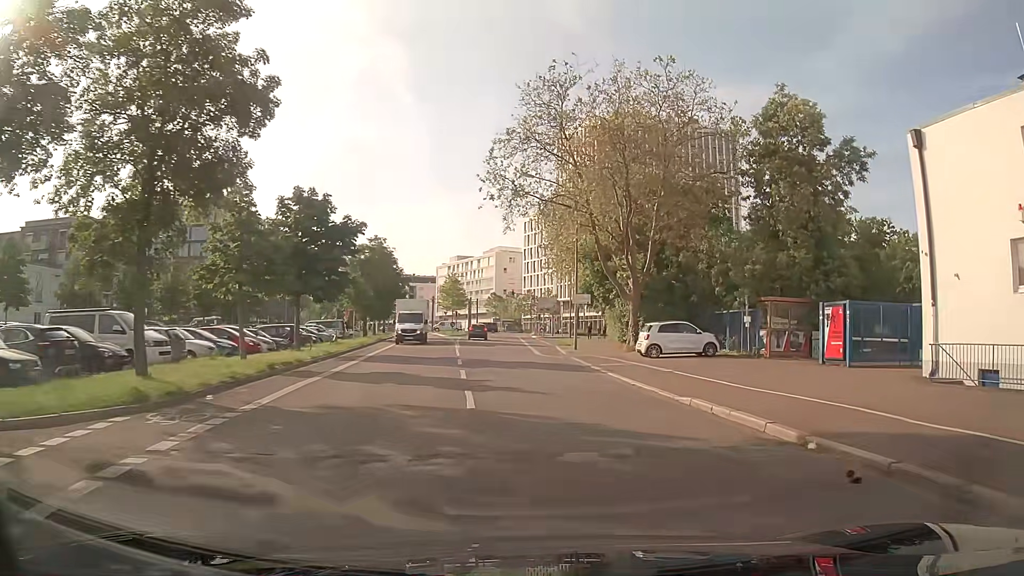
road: residential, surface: asphalt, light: Day
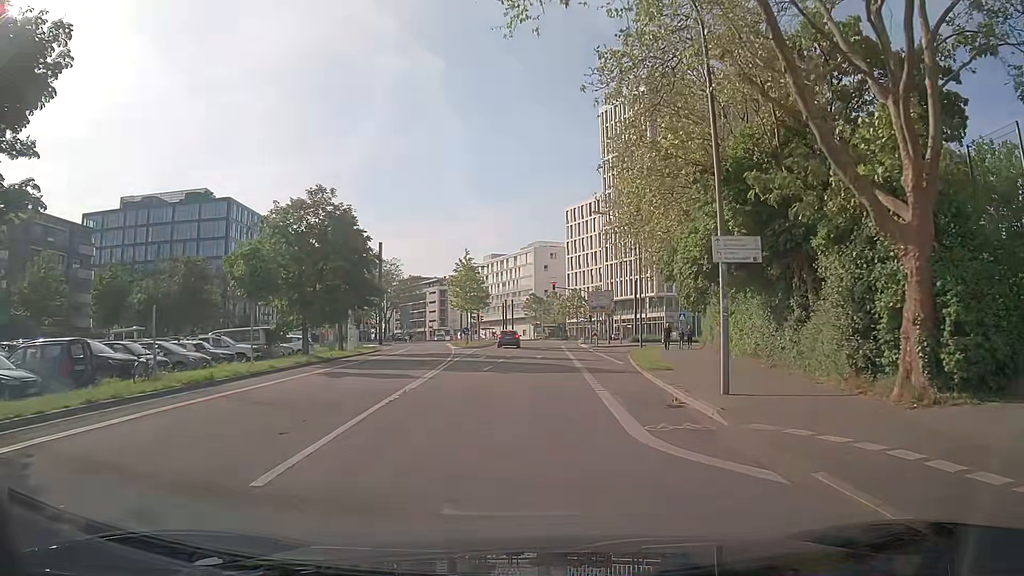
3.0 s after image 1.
(-0.6, +24.4) m; -4°
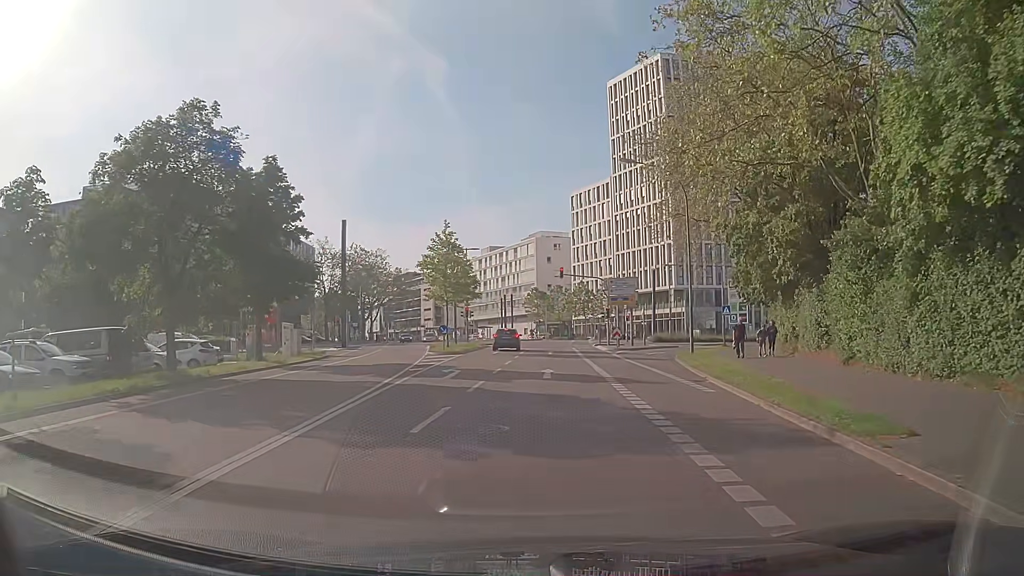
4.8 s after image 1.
(-0.2, +14.4) m; 0°
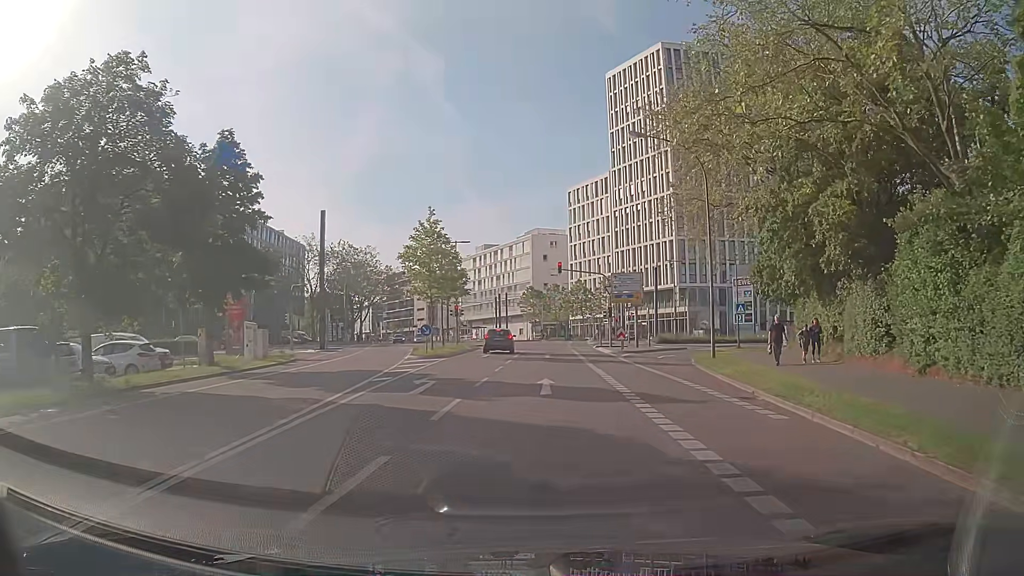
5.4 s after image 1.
(-0.1, +4.7) m; 0°
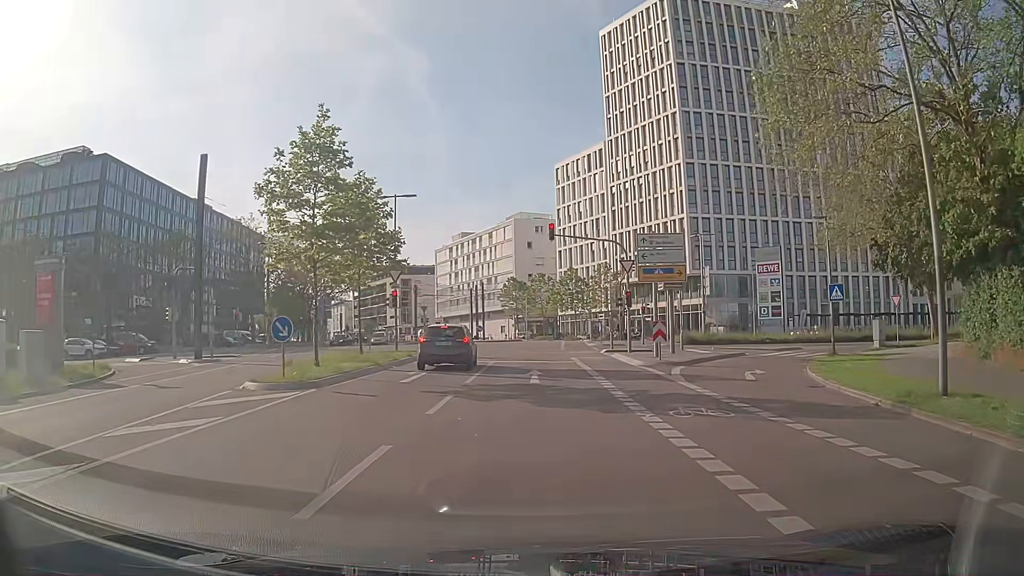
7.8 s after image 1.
(+0.1, +17.5) m; 0°
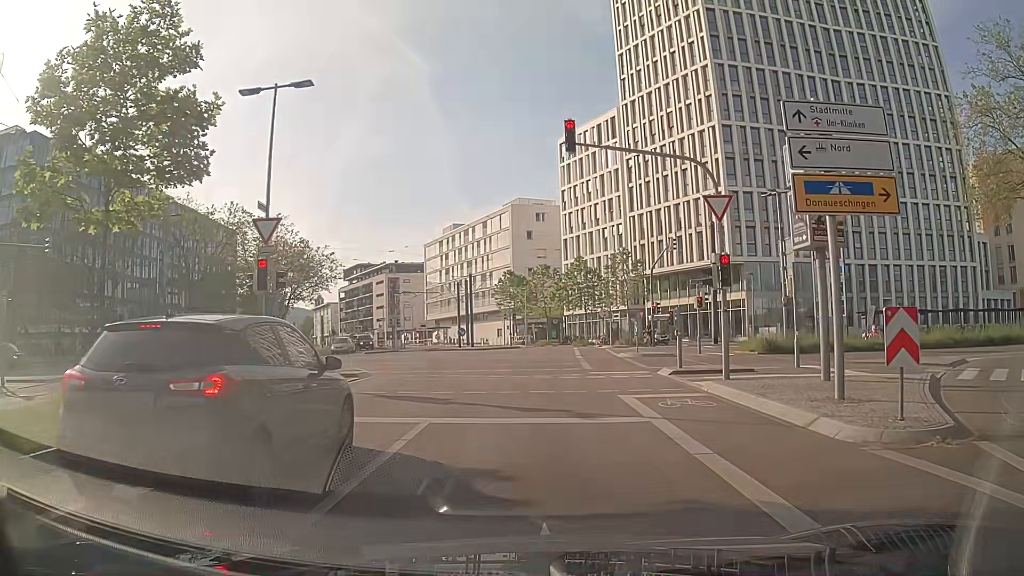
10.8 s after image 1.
(0.0, +16.7) m; -1°
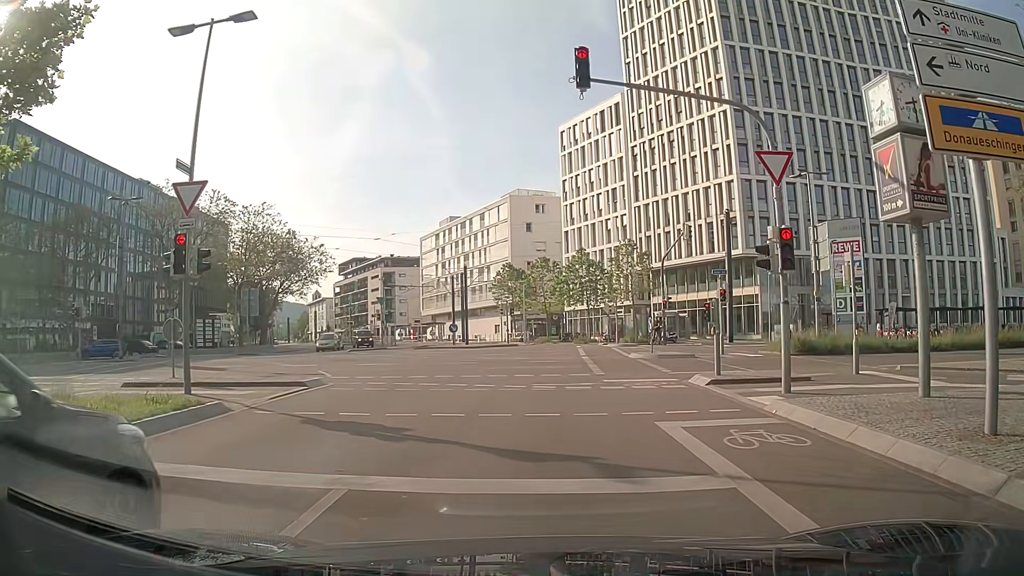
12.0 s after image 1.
(+0.1, +4.1) m; +2°
